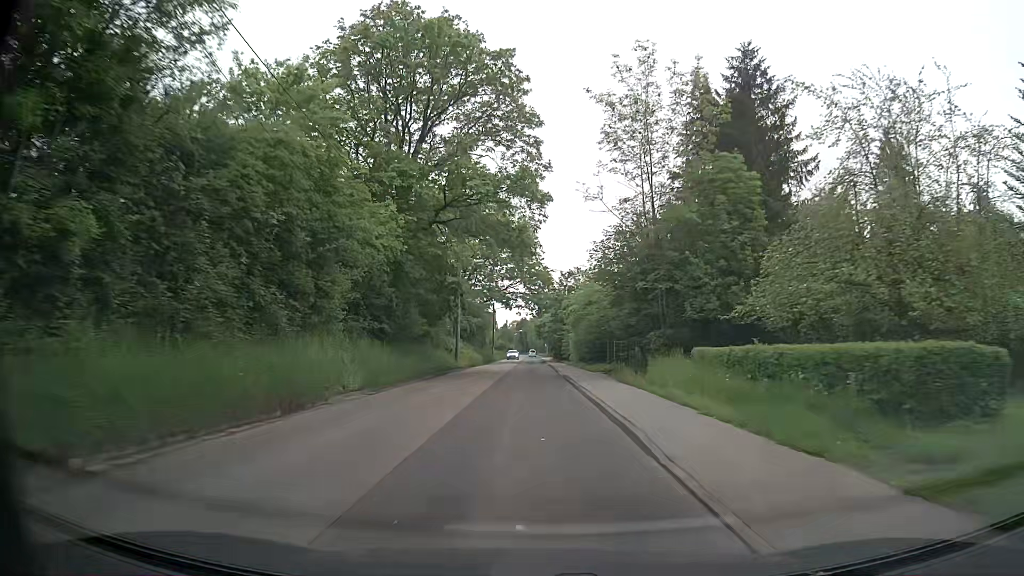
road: secondary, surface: asphalt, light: Day
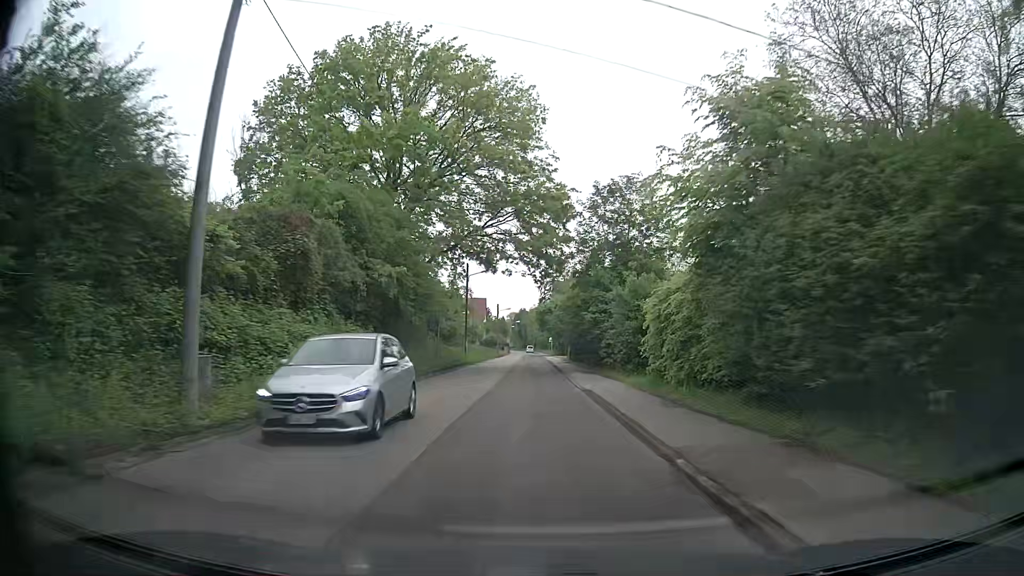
(-0.3, +39.9) m; -1°
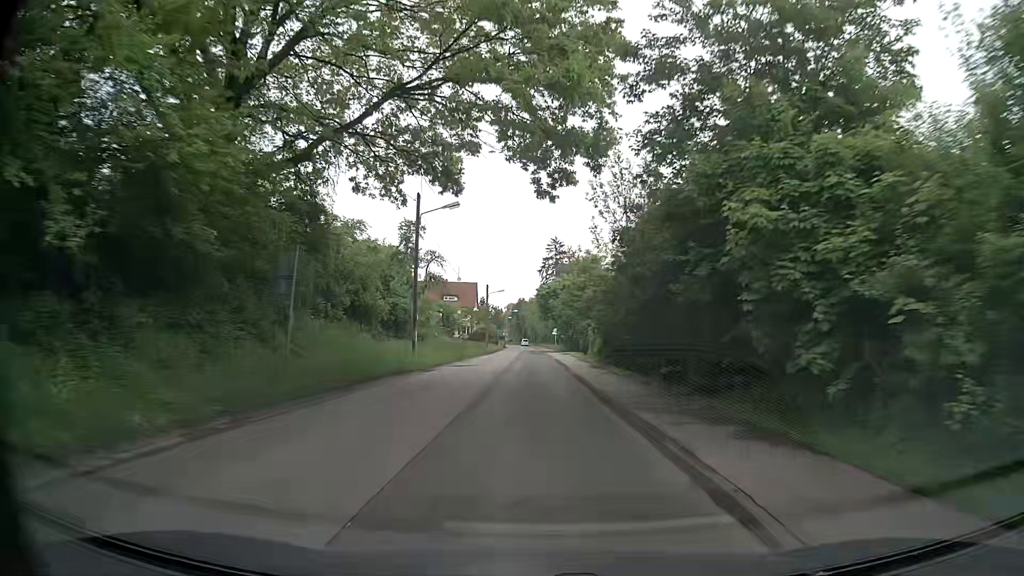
(+0.3, +24.1) m; +1°
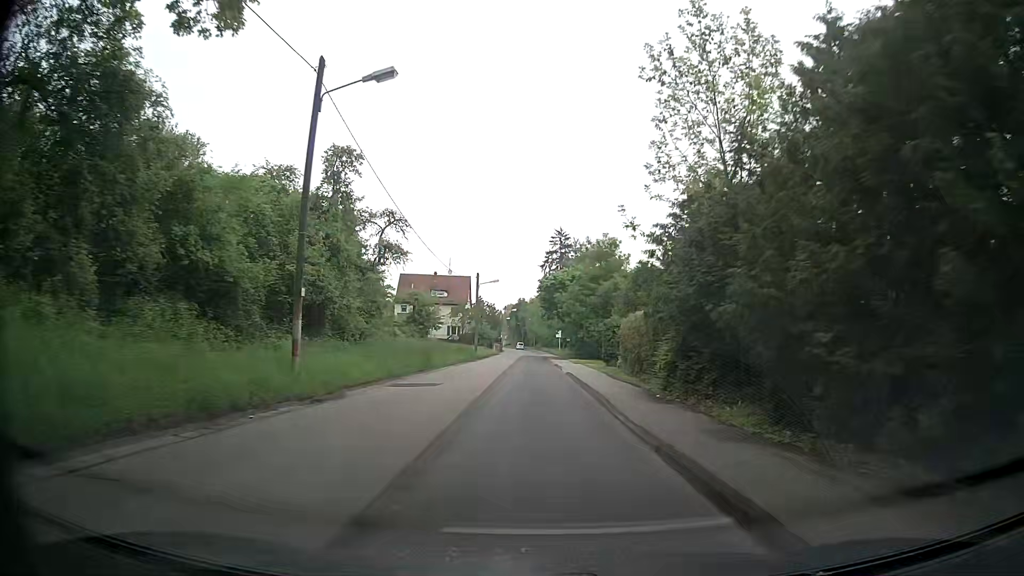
(-0.1, +16.0) m; 0°
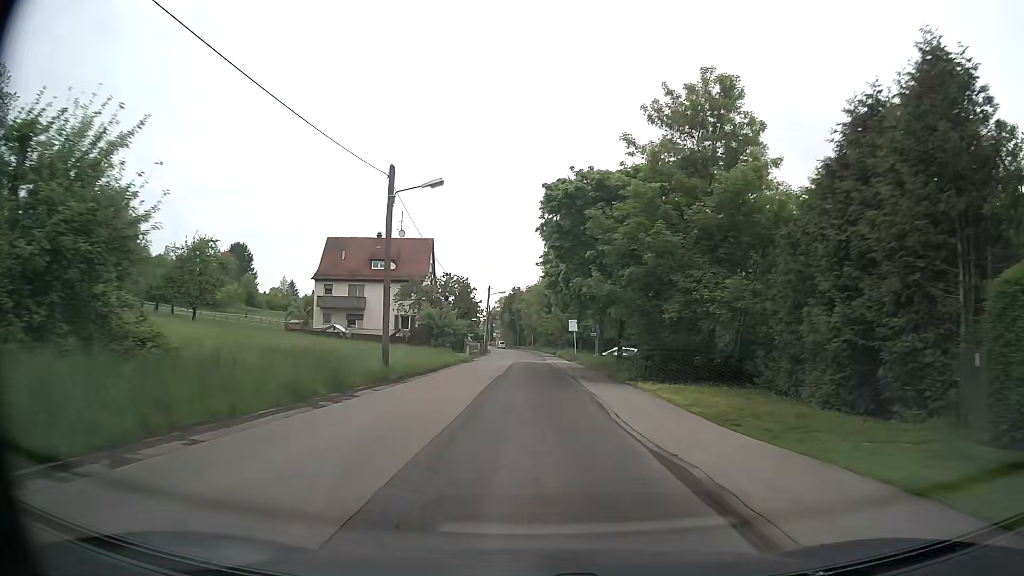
(-0.1, +39.2) m; 0°
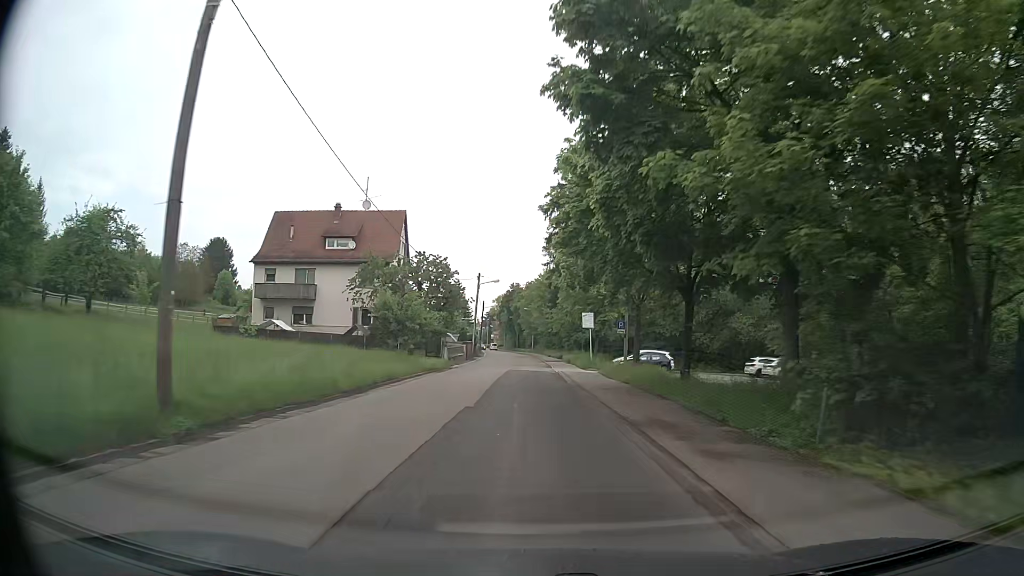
(0.0, +15.8) m; 0°
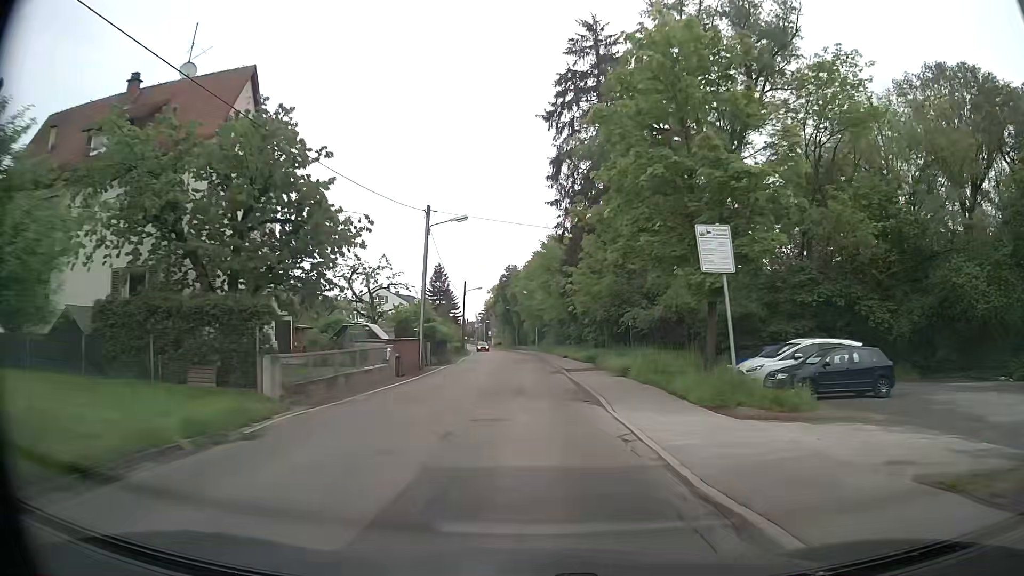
(+0.3, +31.2) m; +1°
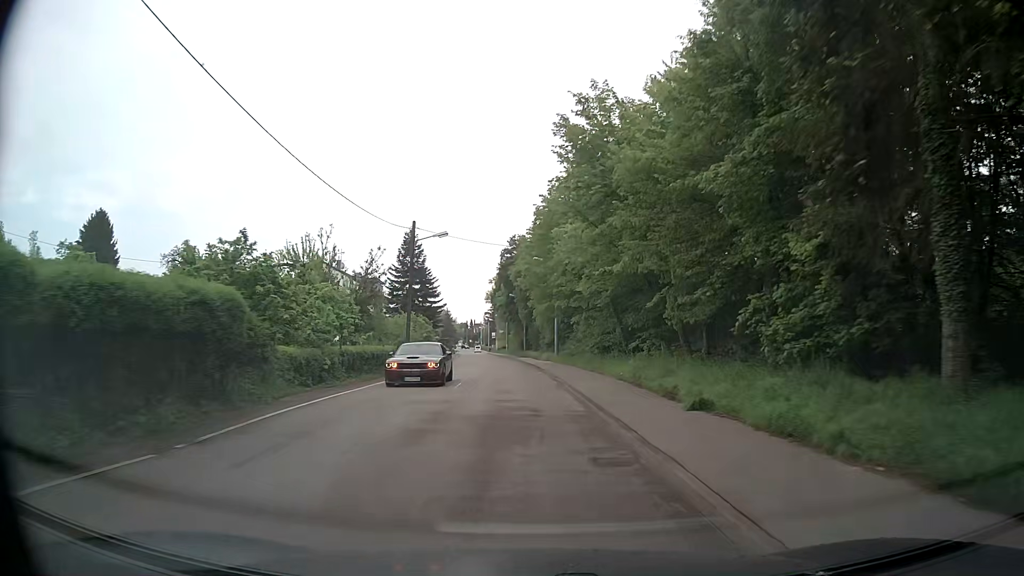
(-0.5, +38.5) m; -2°
(0, +10) (0, +20) (-1, +30) (-1, +40) (-2, +50) (-2, +60) (-3, +70) (-4, +80) (-5, +90) (-6, +100) m
